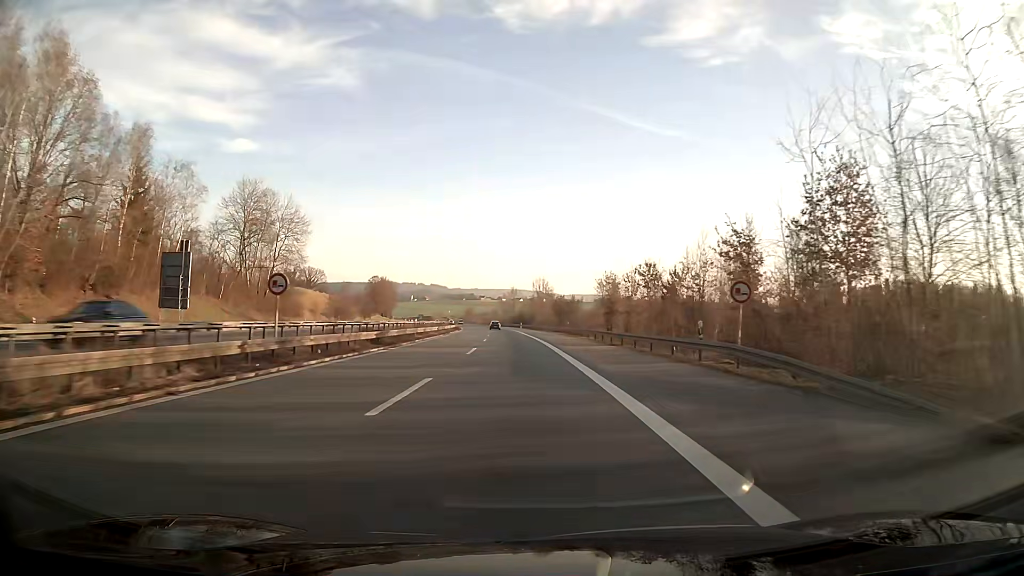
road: motorway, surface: asphalt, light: Day
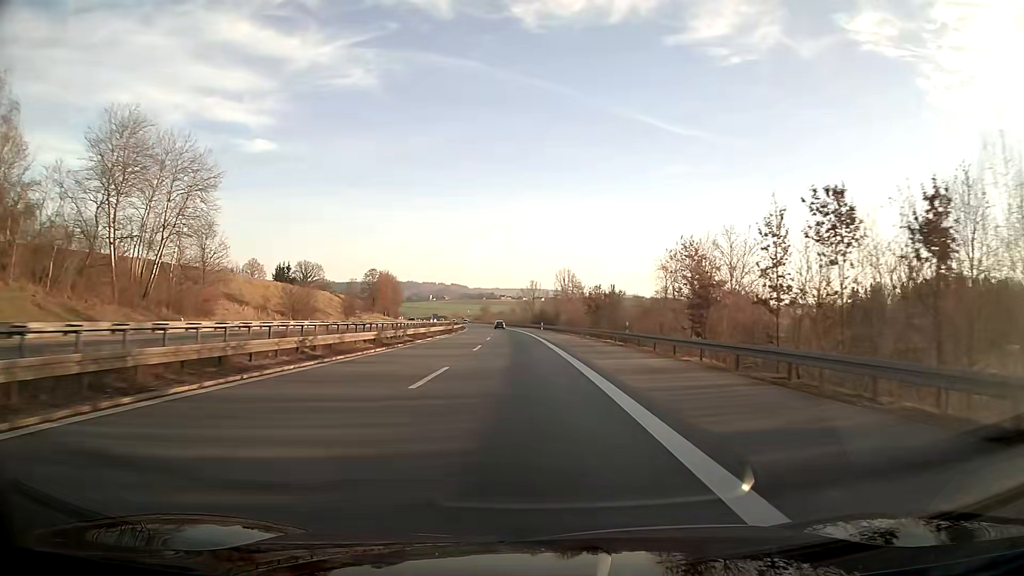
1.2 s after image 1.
(-0.5, +32.0) m; -2°
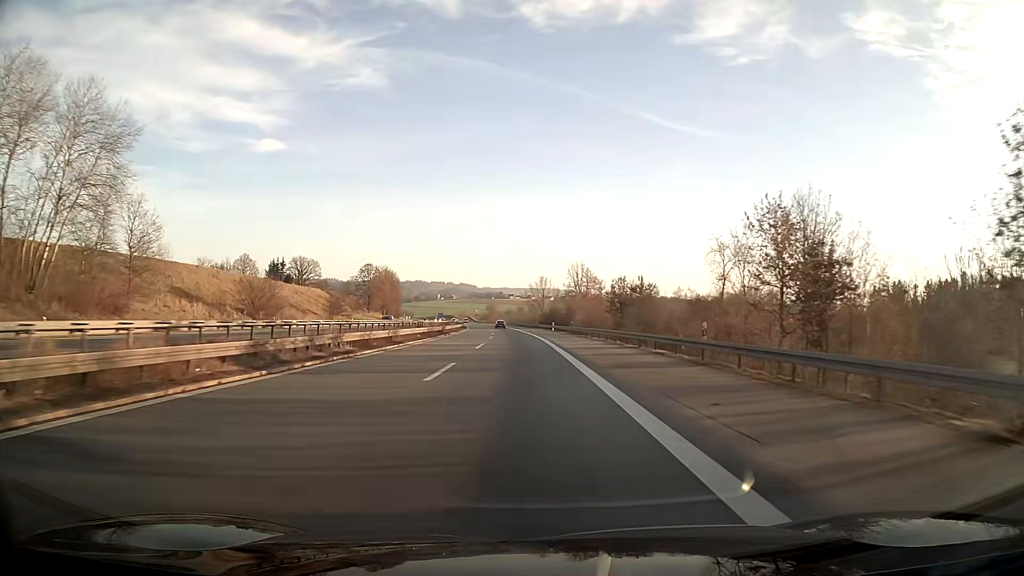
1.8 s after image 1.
(-0.1, +16.0) m; -1°
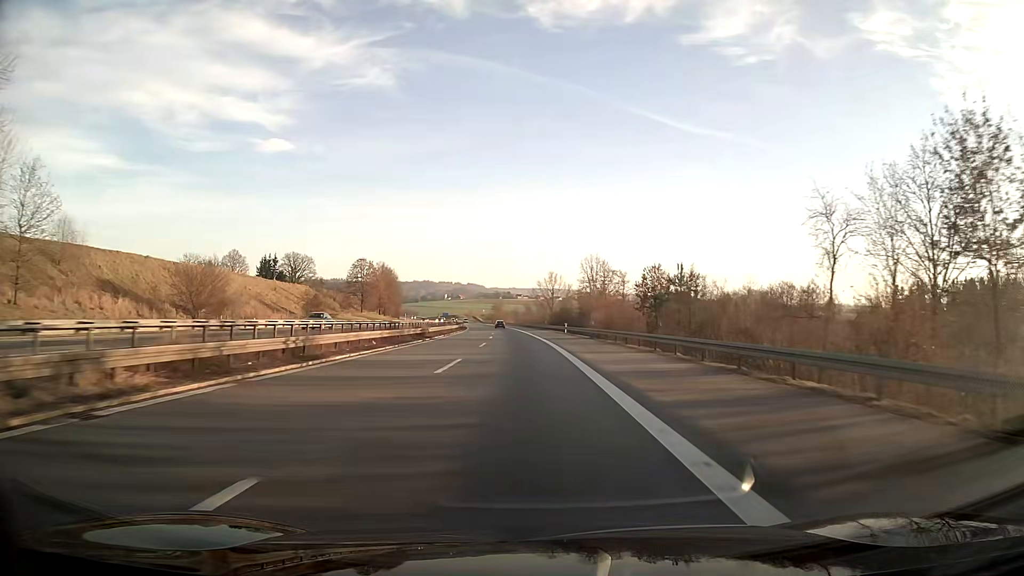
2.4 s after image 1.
(-0.1, +16.0) m; -1°
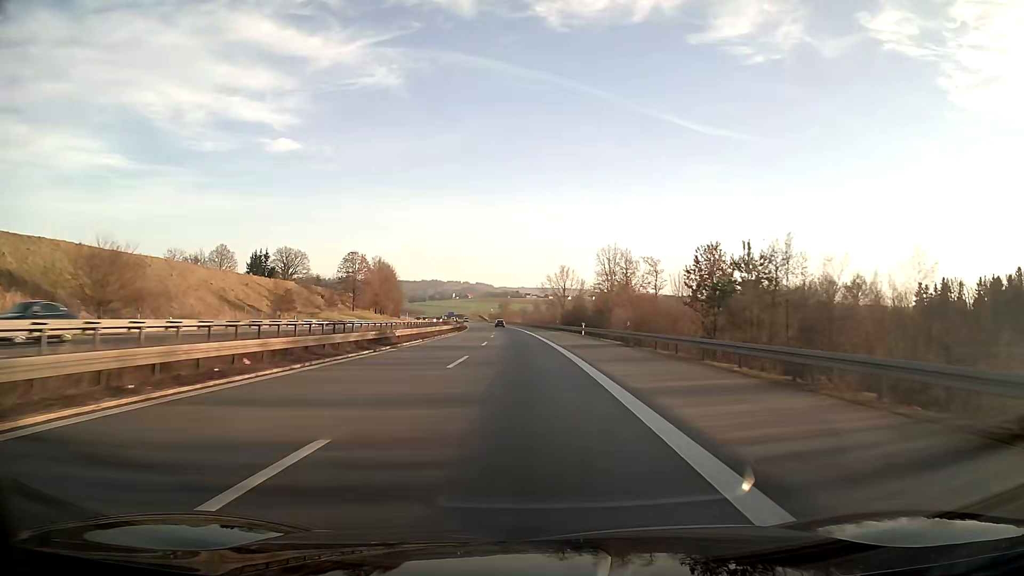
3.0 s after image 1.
(-0.1, +16.0) m; -1°
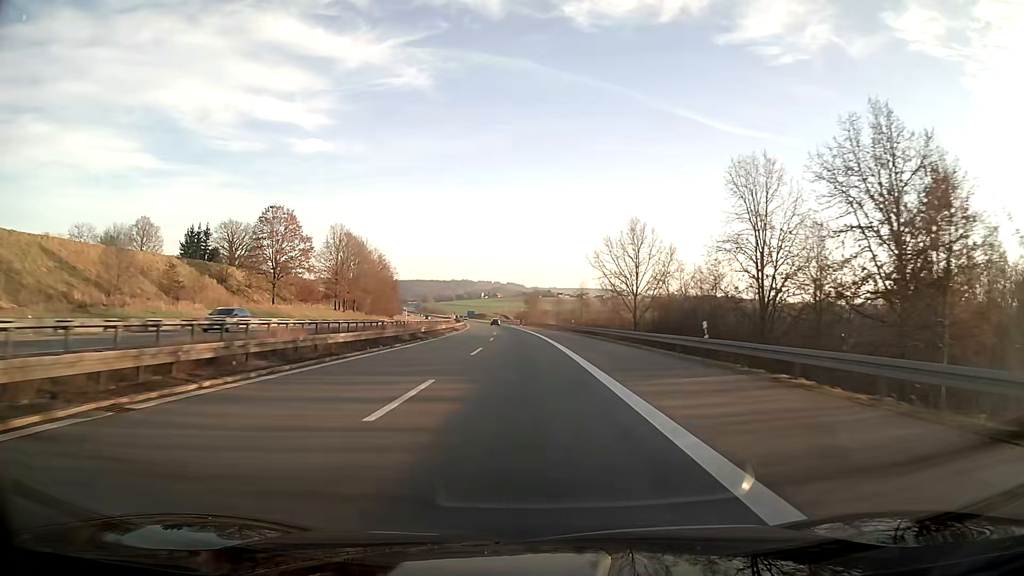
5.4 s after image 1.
(-1.5, +64.1) m; -3°
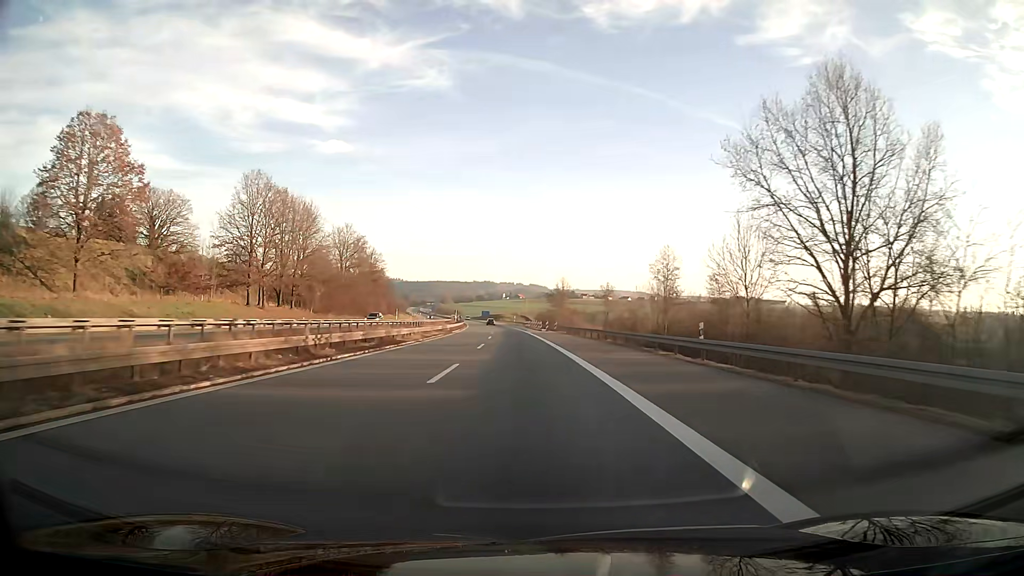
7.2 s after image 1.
(-0.8, +48.0) m; -2°
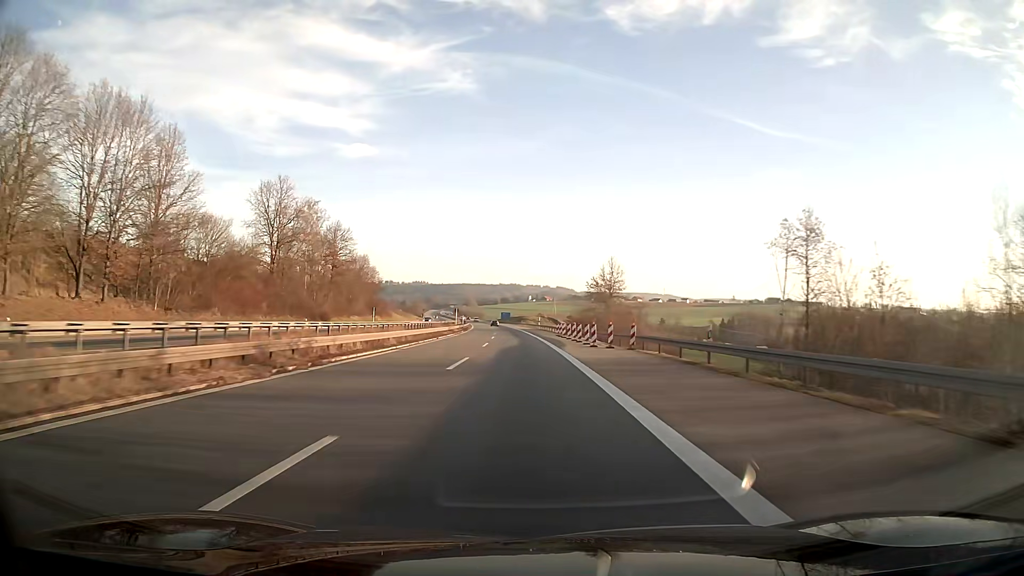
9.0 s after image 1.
(-1.0, +49.1) m; -2°
